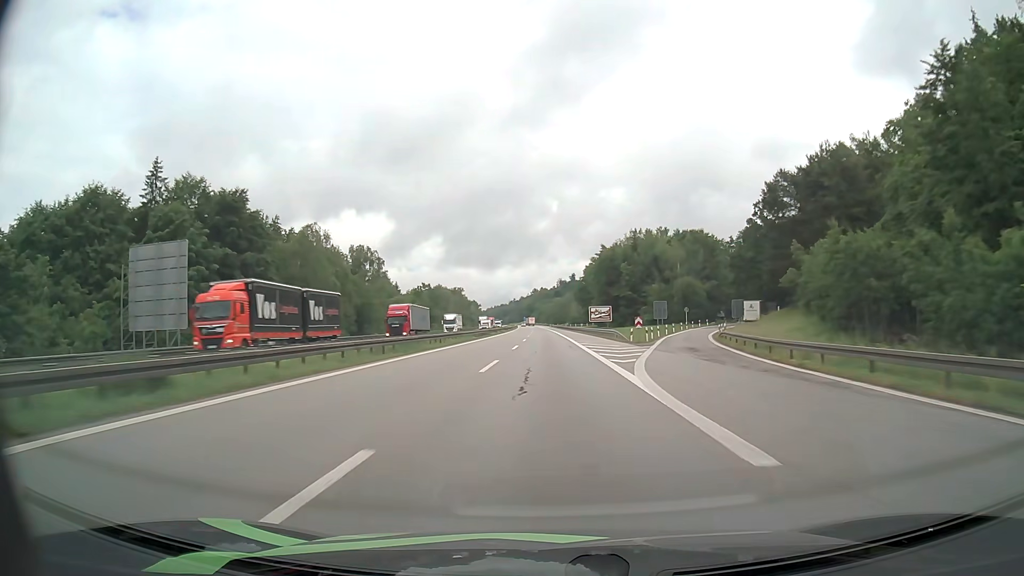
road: motorway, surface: asphalt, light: Day
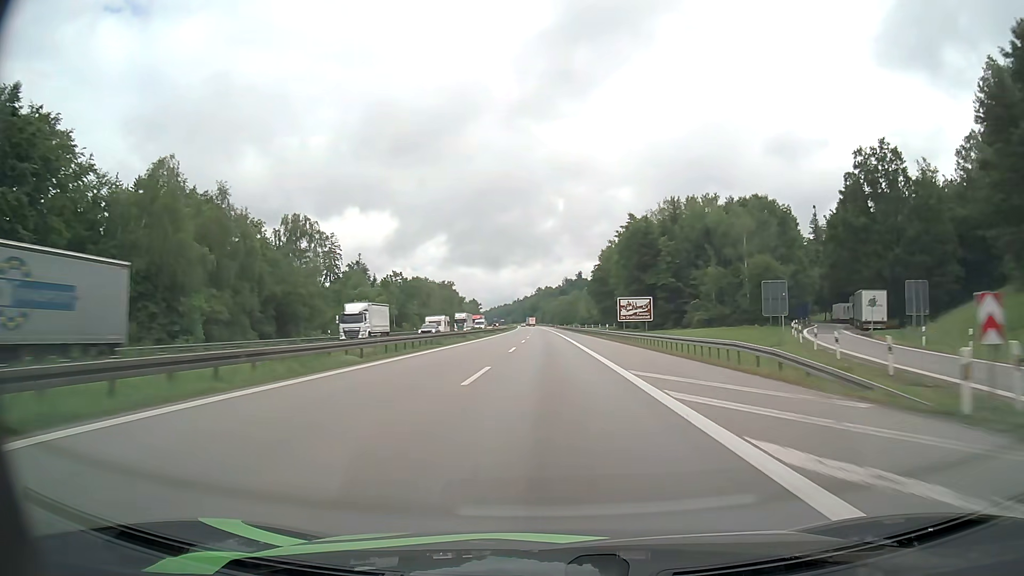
(-0.1, +39.9) m; 0°
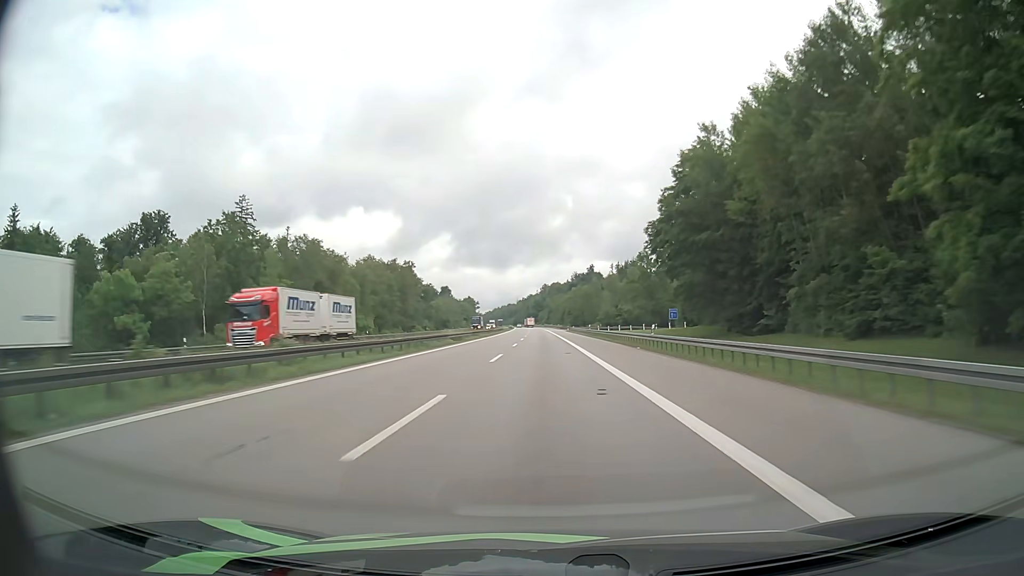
(-0.3, +80.3) m; -1°
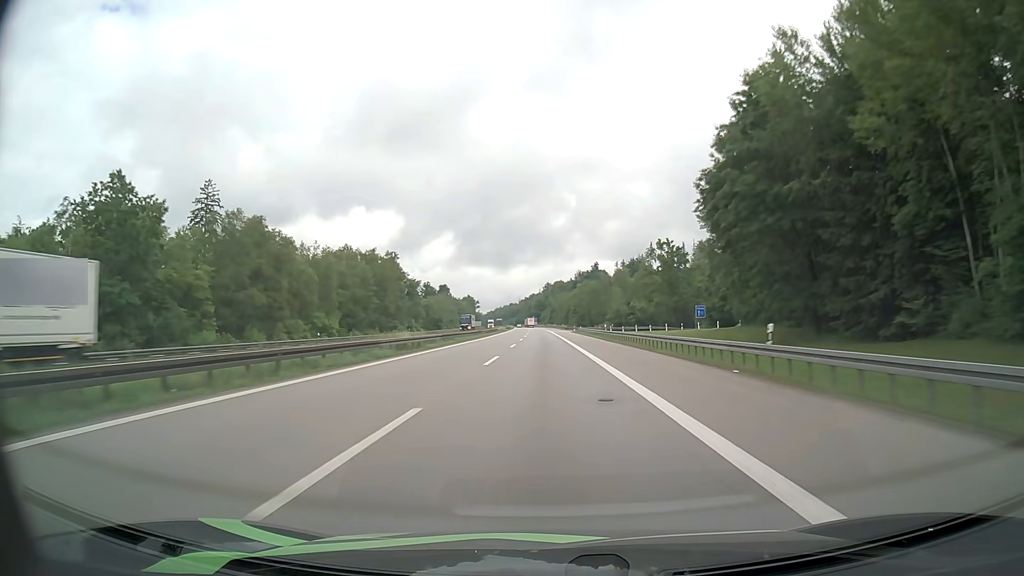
(0.0, +20.2) m; 0°
